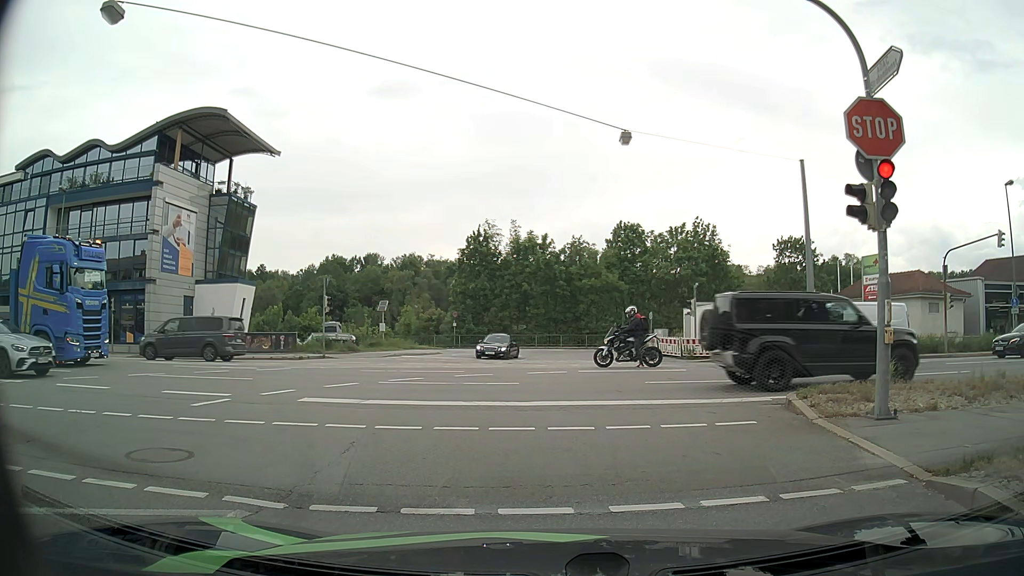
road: tertiary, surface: asphalt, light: Day
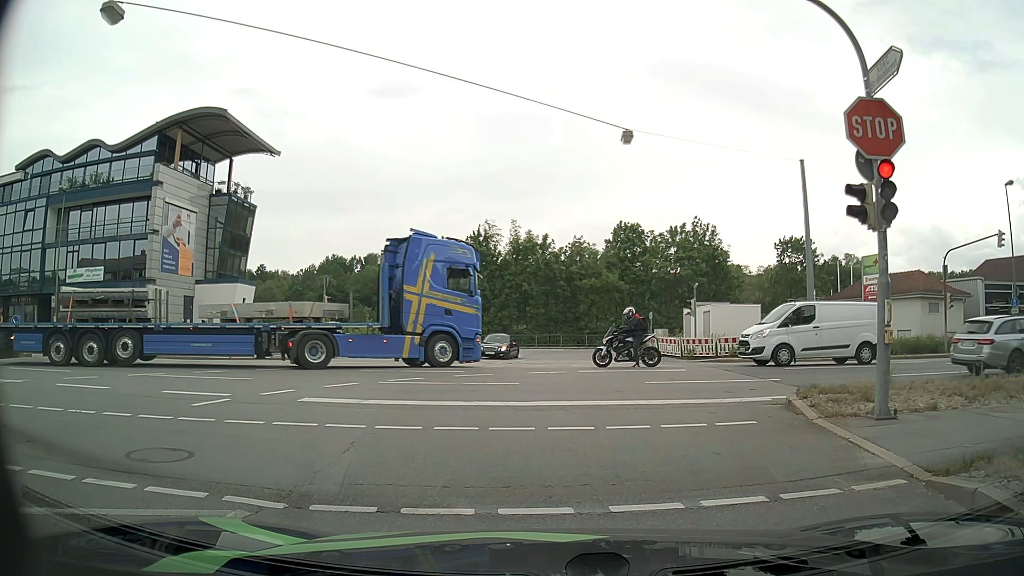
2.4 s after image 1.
(0.0, 0.0) m; 0°
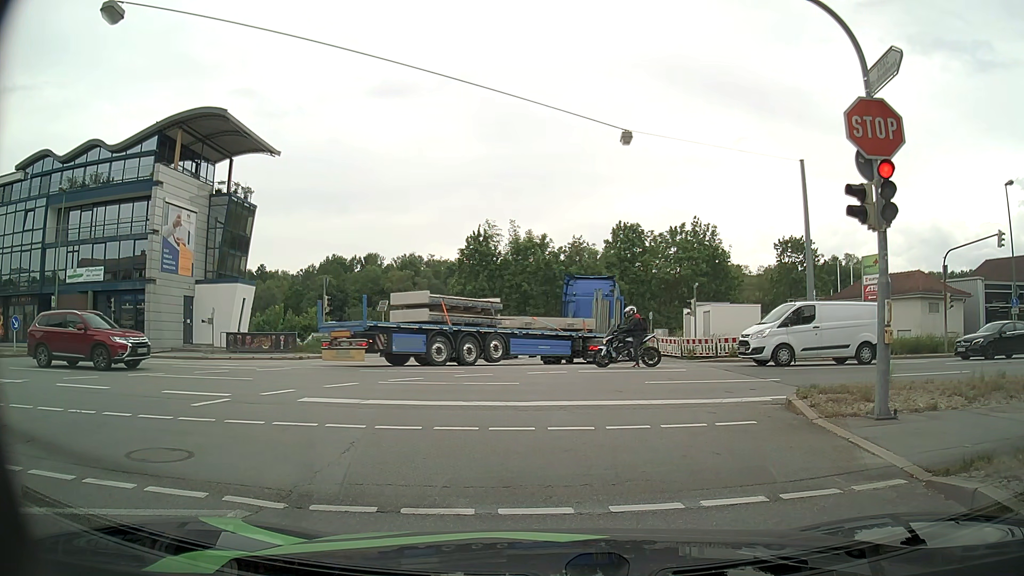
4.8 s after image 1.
(0.0, 0.0) m; 0°
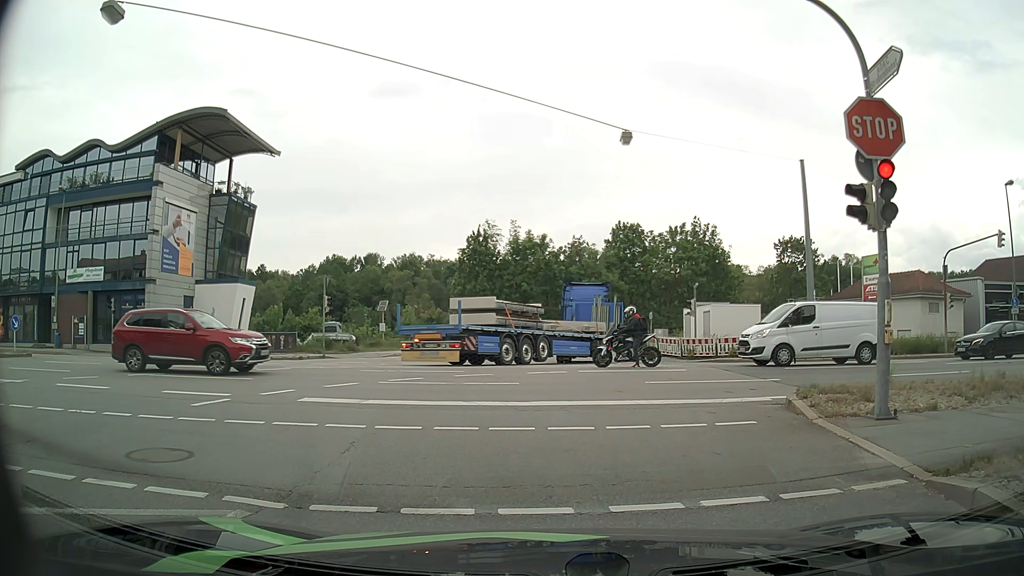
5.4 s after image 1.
(0.0, 0.0) m; 0°
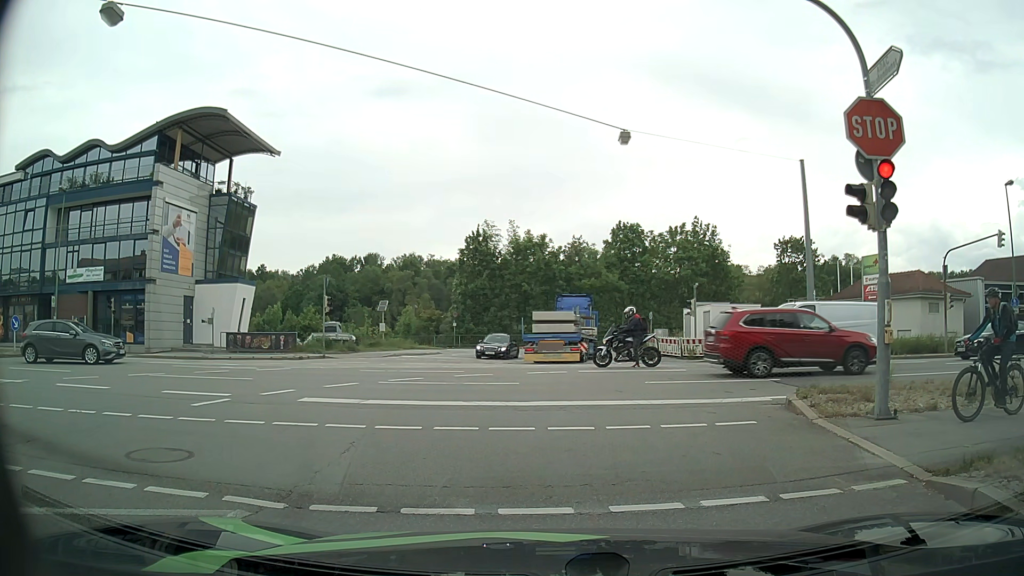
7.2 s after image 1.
(0.0, 0.0) m; 0°
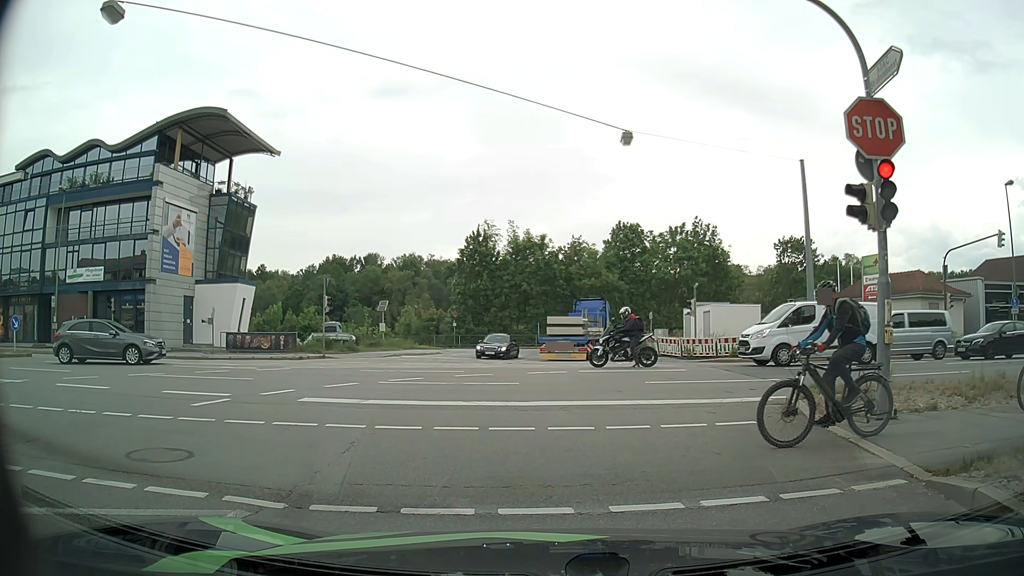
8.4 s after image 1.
(0.0, 0.0) m; 0°
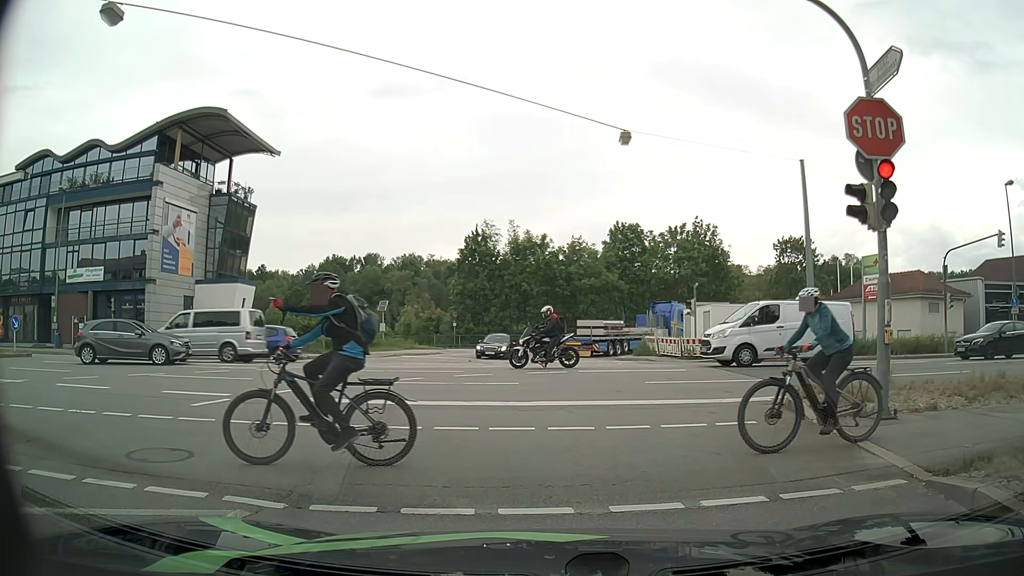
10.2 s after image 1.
(0.0, 0.0) m; 0°
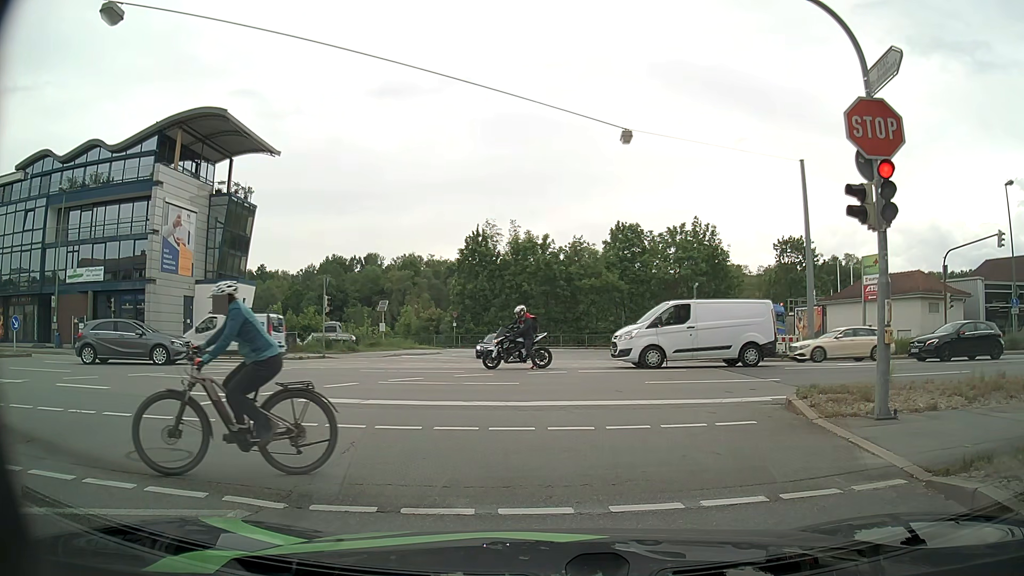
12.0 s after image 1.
(0.0, 0.0) m; 0°
